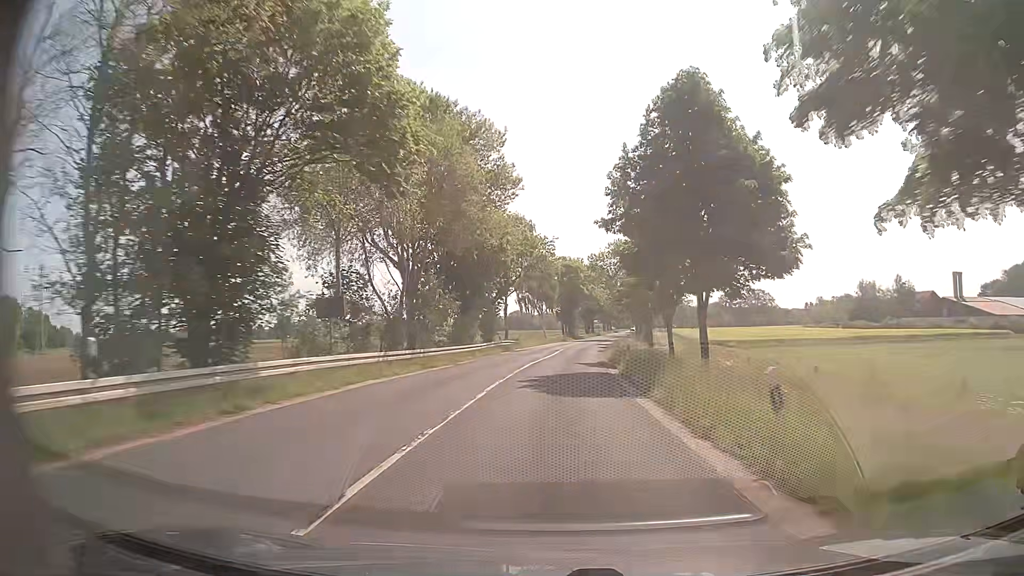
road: secondary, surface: asphalt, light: Day
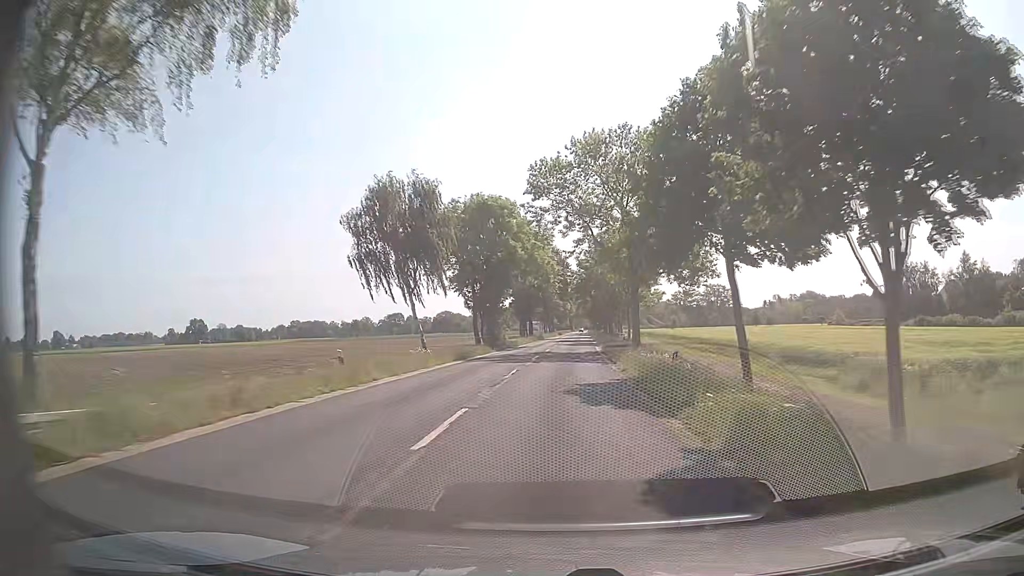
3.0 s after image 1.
(+2.9, +55.7) m; +5°
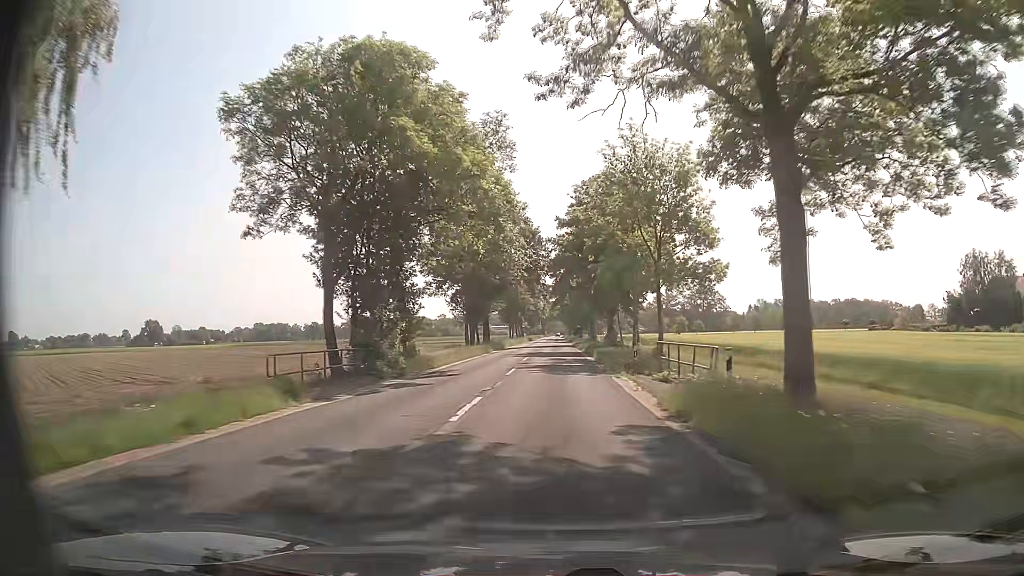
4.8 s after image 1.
(+1.0, +33.3) m; +3°
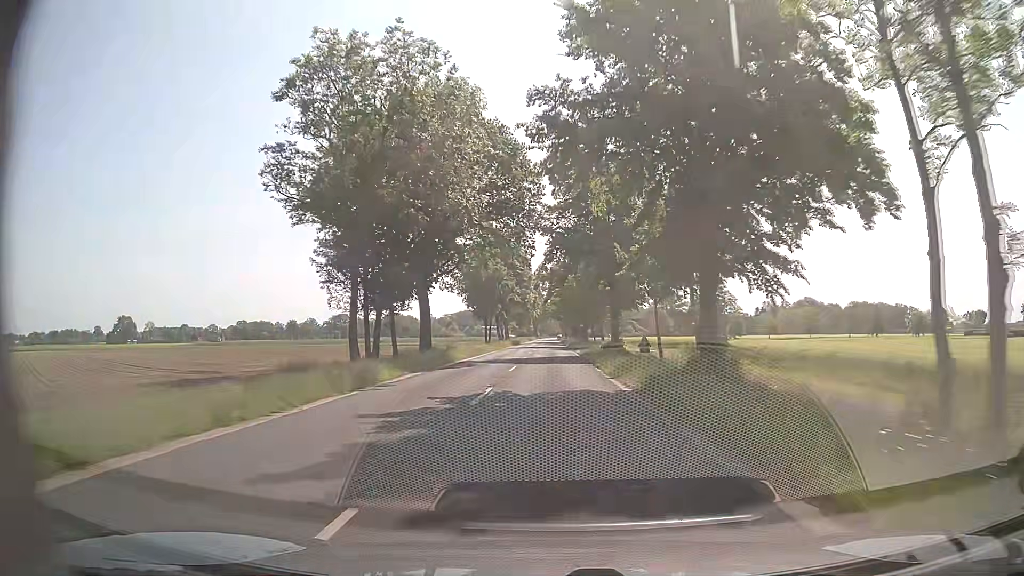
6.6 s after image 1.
(+0.1, +33.2) m; +1°
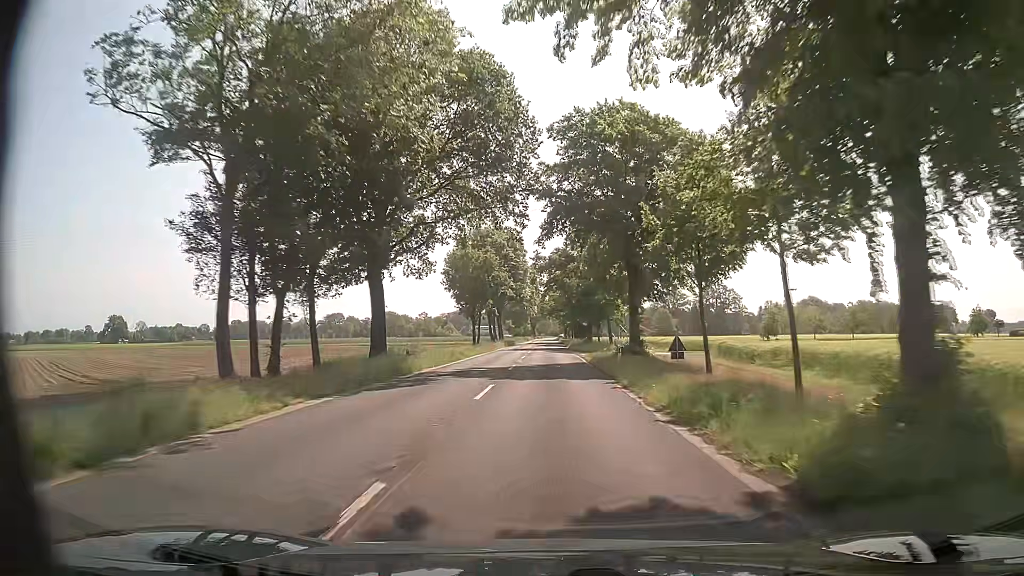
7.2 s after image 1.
(0.0, +11.1) m; 0°
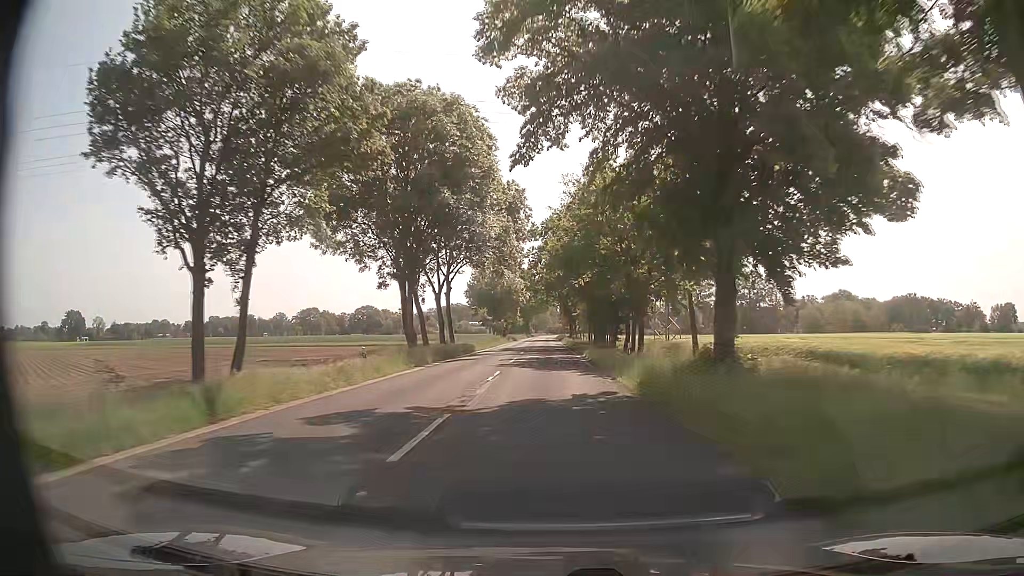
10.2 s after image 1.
(+0.2, +55.4) m; 0°
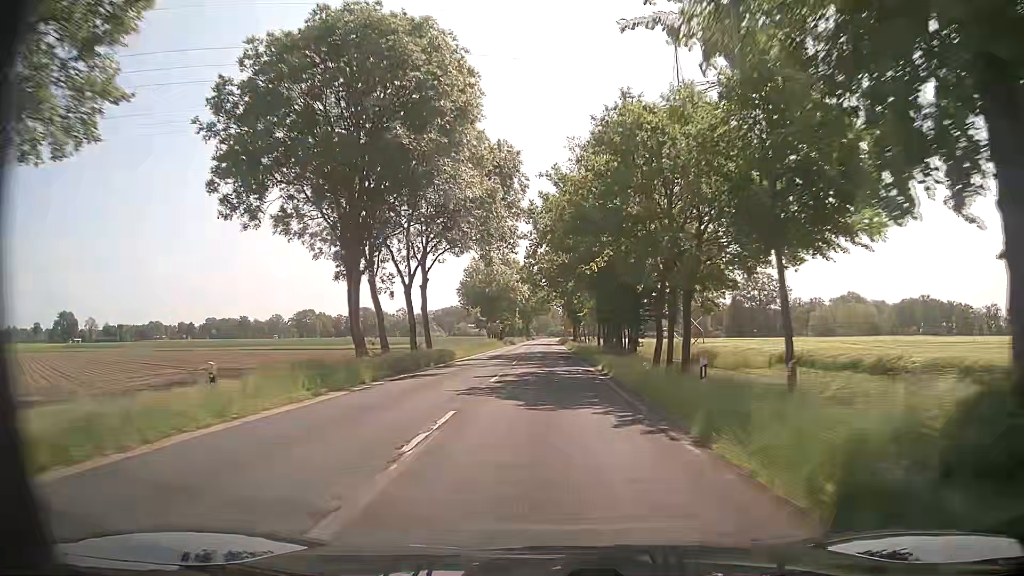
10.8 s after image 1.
(0.0, +11.1) m; 0°
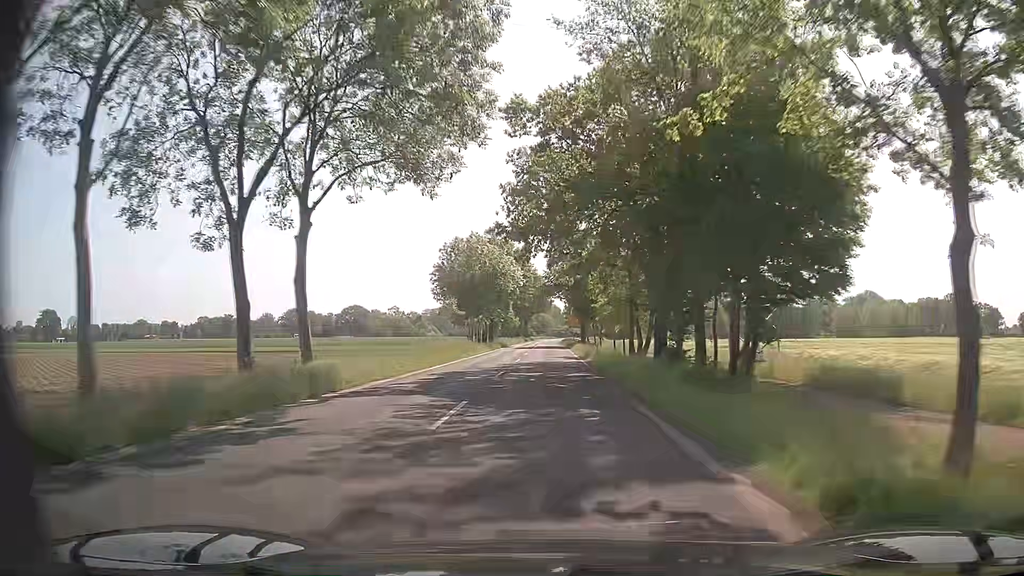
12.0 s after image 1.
(0.0, +22.1) m; 0°
(0, +10) (0, +20) (0, +30) (0, +40) (0, +50) (0, +60) (0, +70) (0, +80) (0, +90) (0, +100) m
